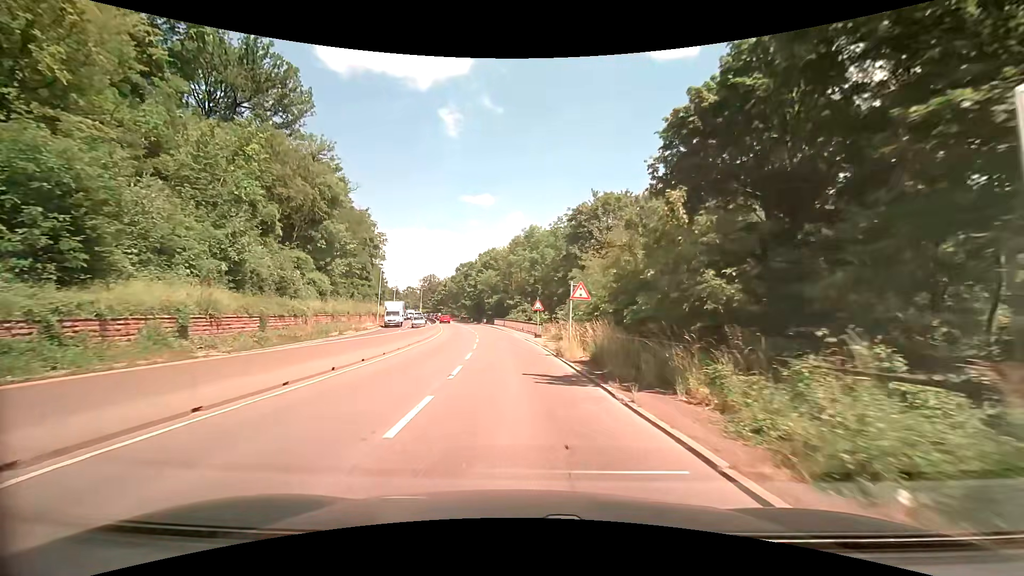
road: trunk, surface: asphalt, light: Day
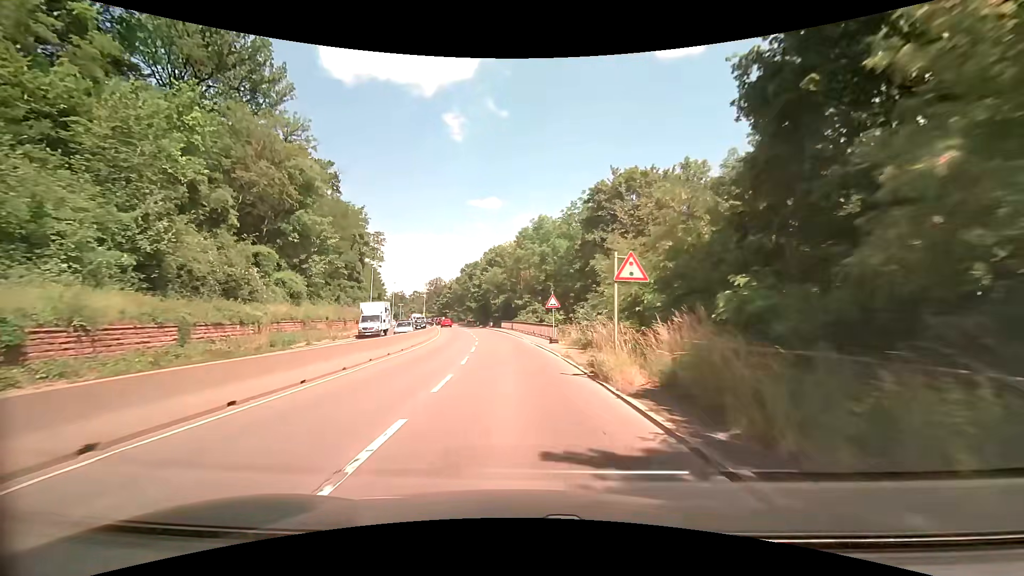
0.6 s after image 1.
(-0.1, +8.3) m; -1°
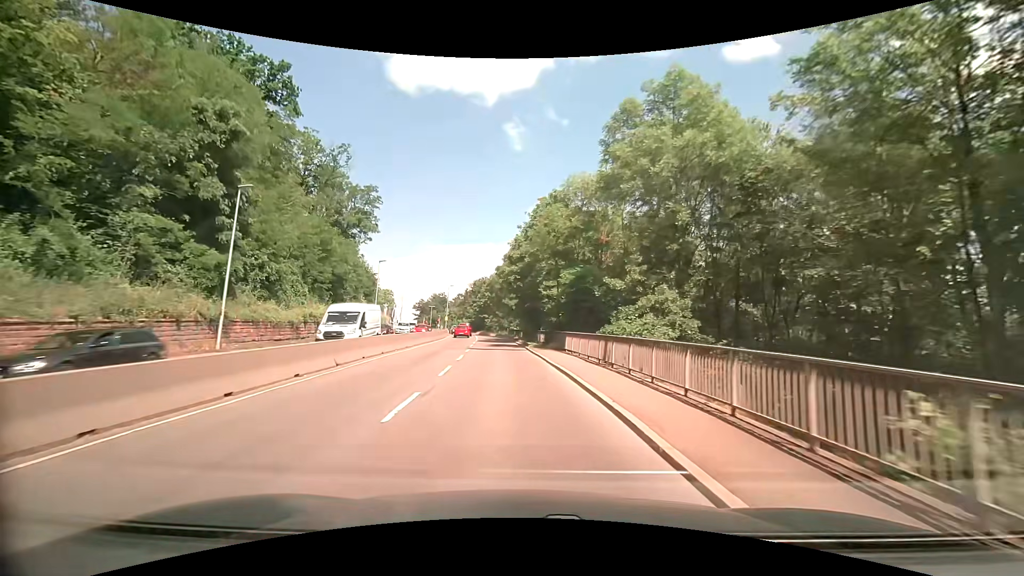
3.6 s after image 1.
(-2.4, +40.4) m; -7°
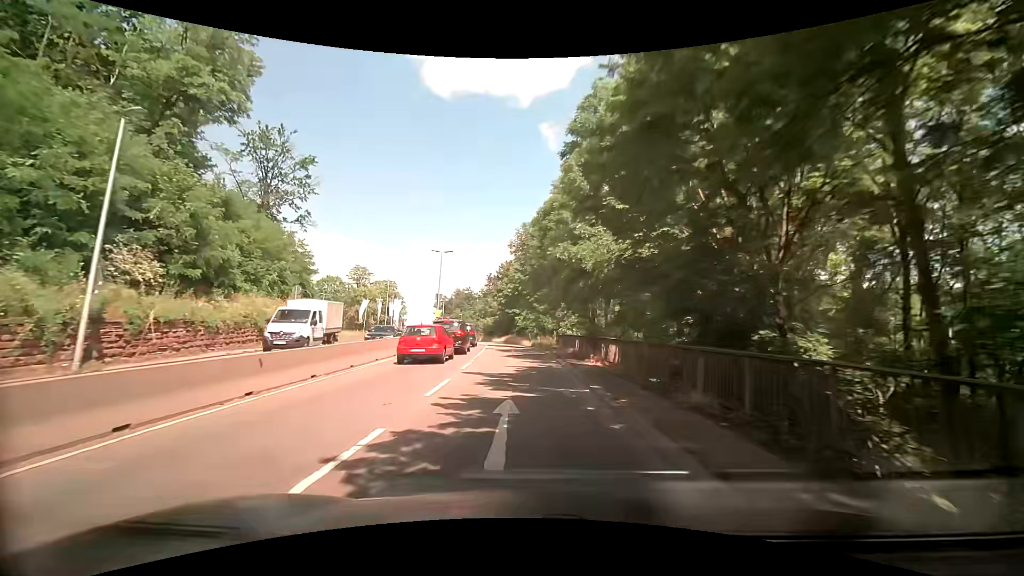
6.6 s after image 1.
(-1.9, +40.4) m; -4°
(0, +10) (0, +20) (0, +30) (-1, +40) (-2, +50) (-3, +60) (-5, +70) (-8, +79) (-10, +89) (-12, +99) m
